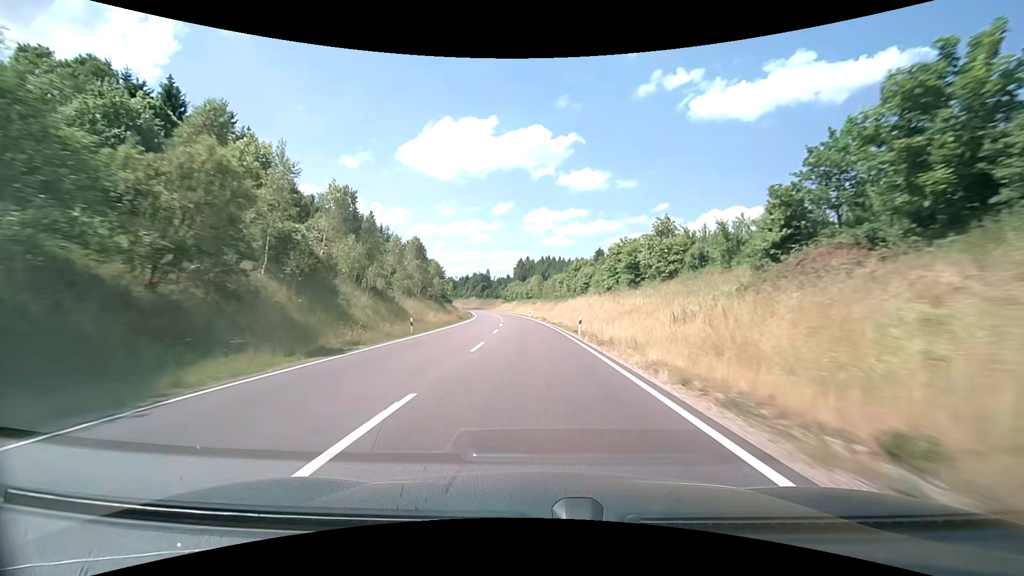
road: primary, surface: asphalt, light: Day
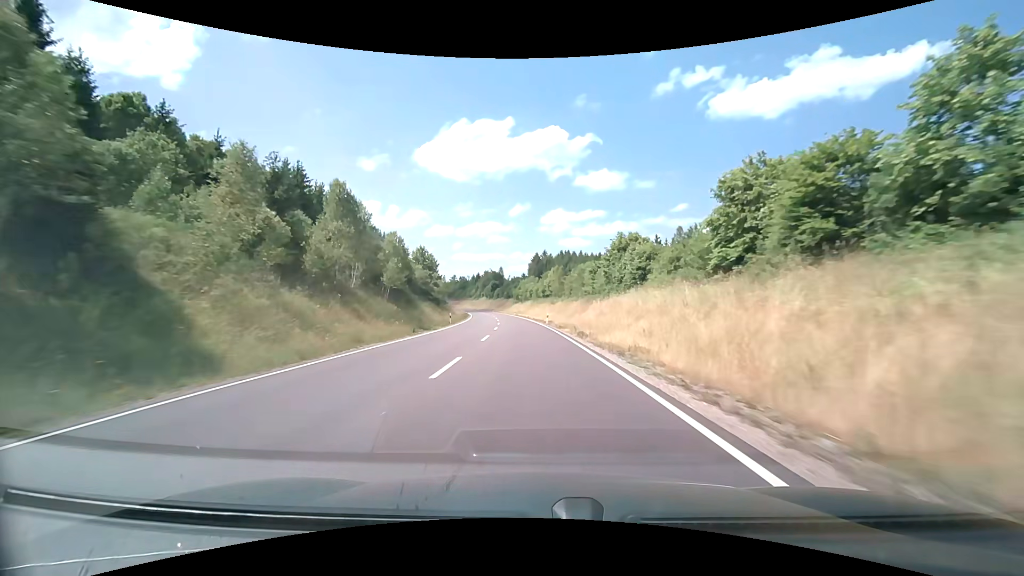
(-0.5, +30.2) m; -2°
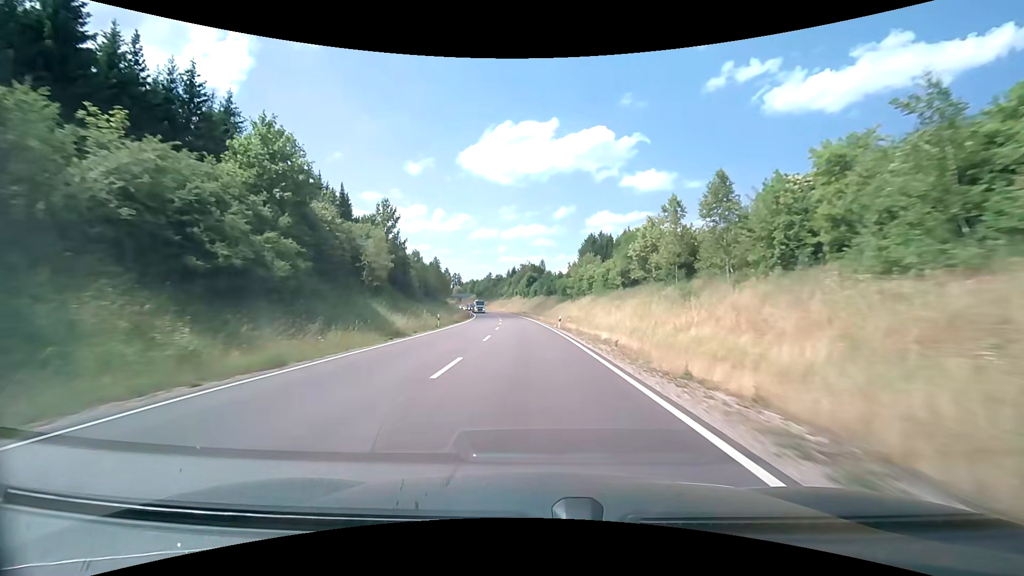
(-2.7, +60.4) m; -5°
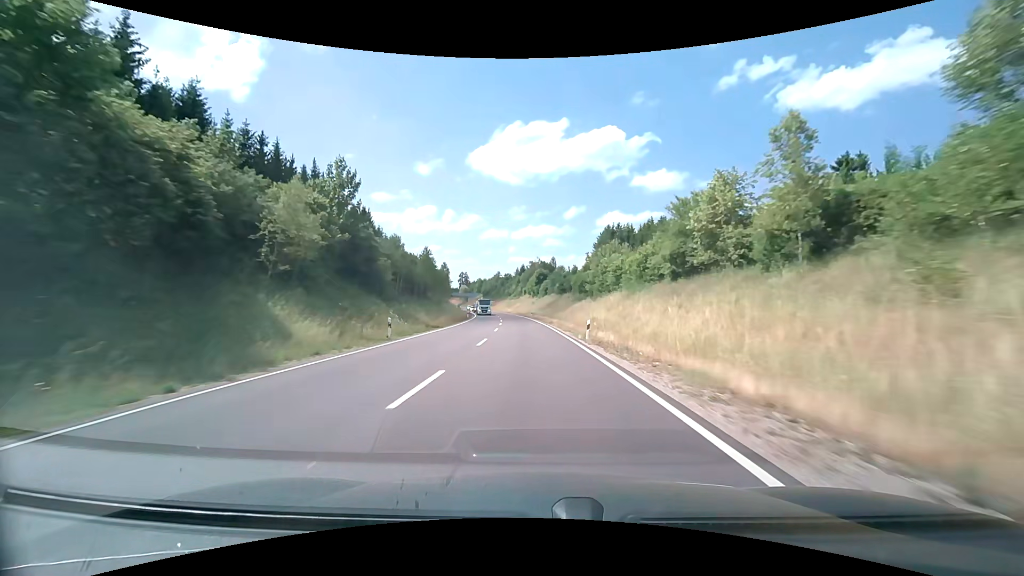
(-0.2, +15.1) m; -1°
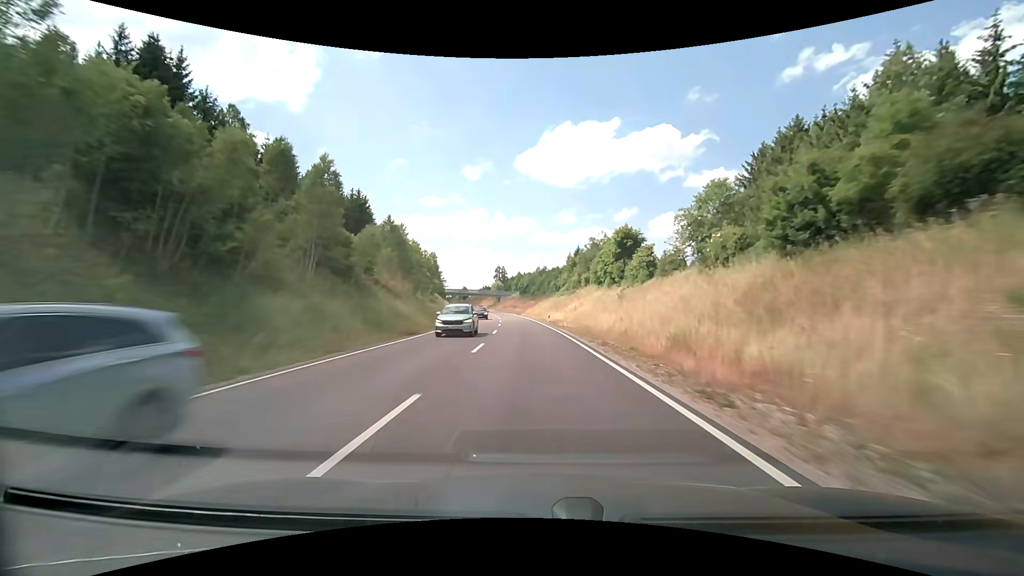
(-3.8, +75.5) m; -6°
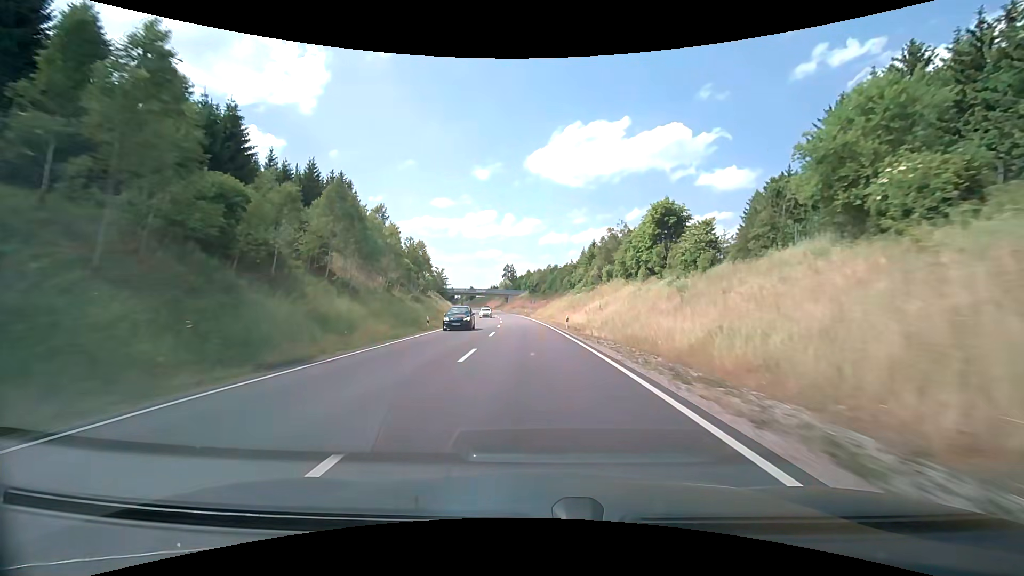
(-0.1, +15.1) m; -1°
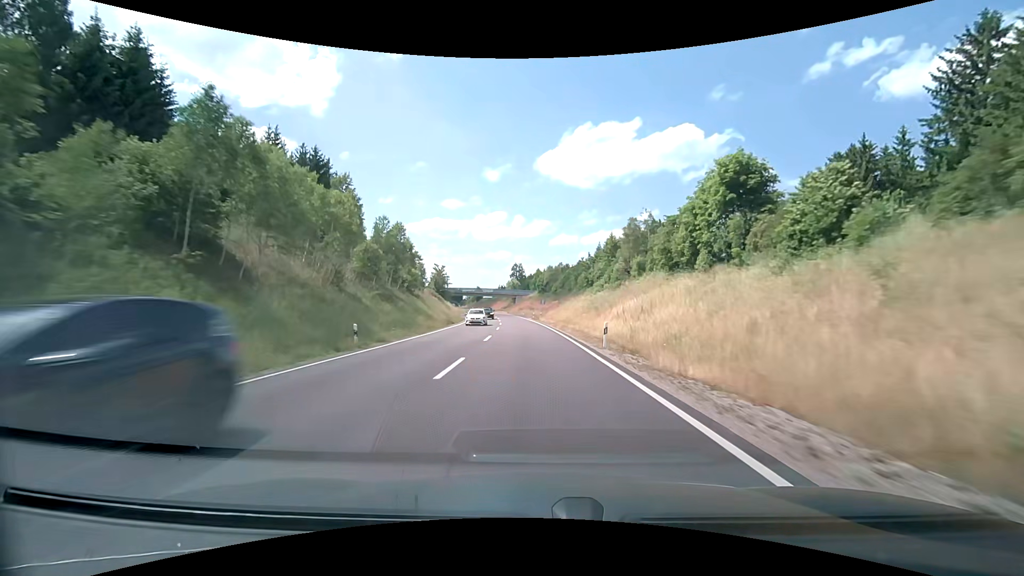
(-0.2, +15.1) m; -2°
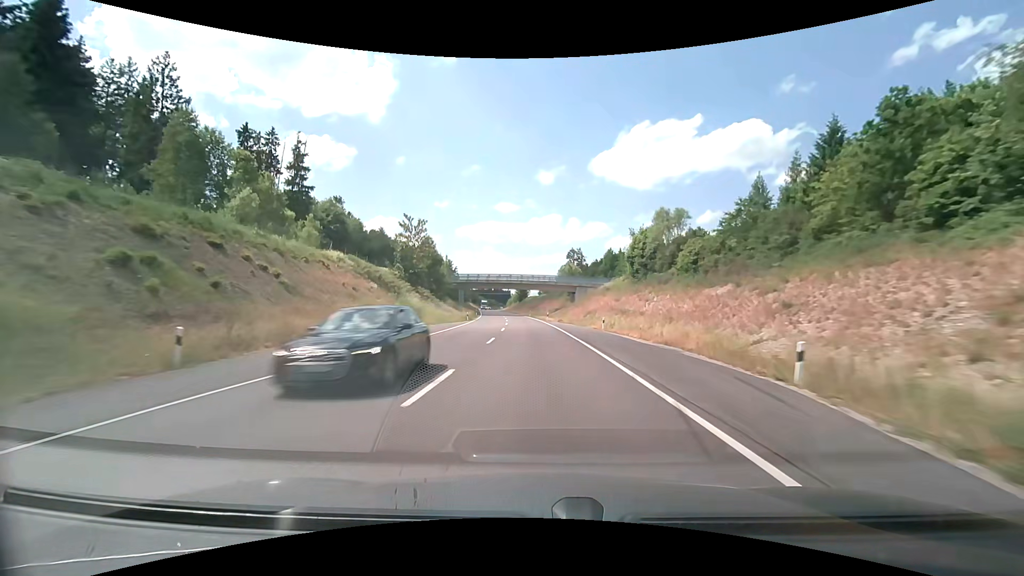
(-3.8, +75.0) m; -6°
(0, +10) (0, +20) (-1, +30) (-1, +40) (-2, +50) (-2, +60) (-3, +70) (-4, +80) (-5, +90) (-6, +100) m
